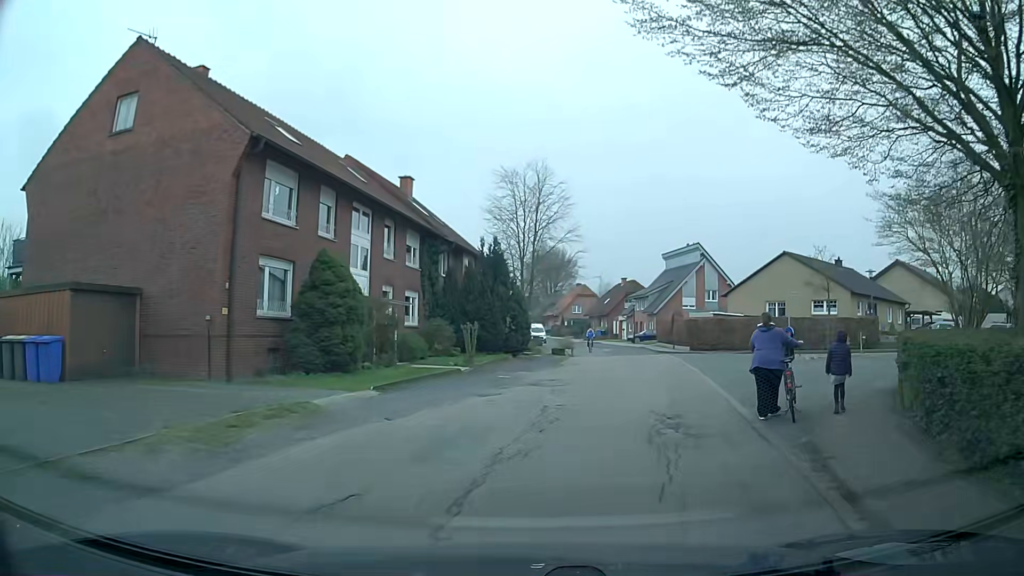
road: residential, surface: asphalt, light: Day
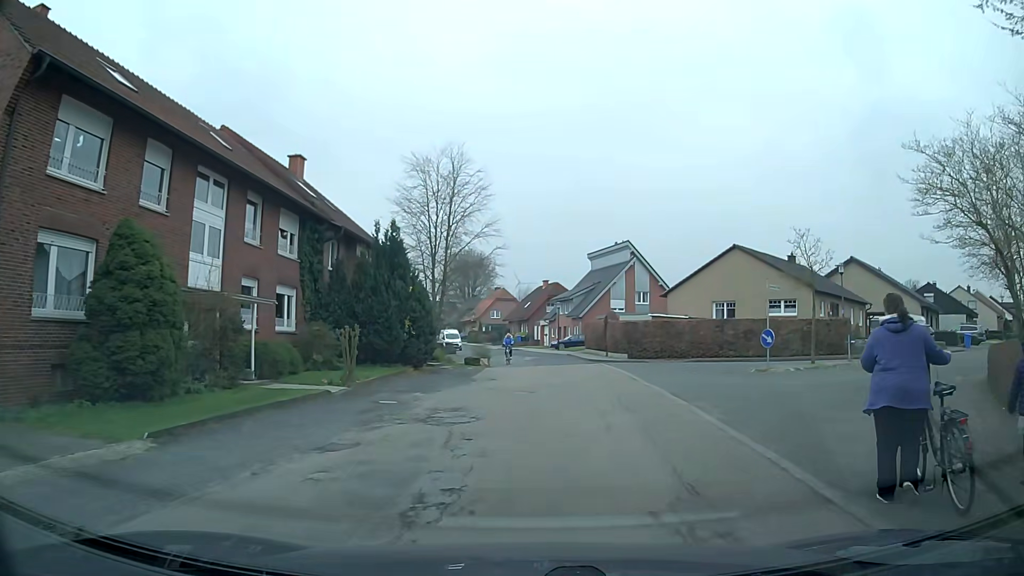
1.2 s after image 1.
(+0.4, +6.6) m; +7°
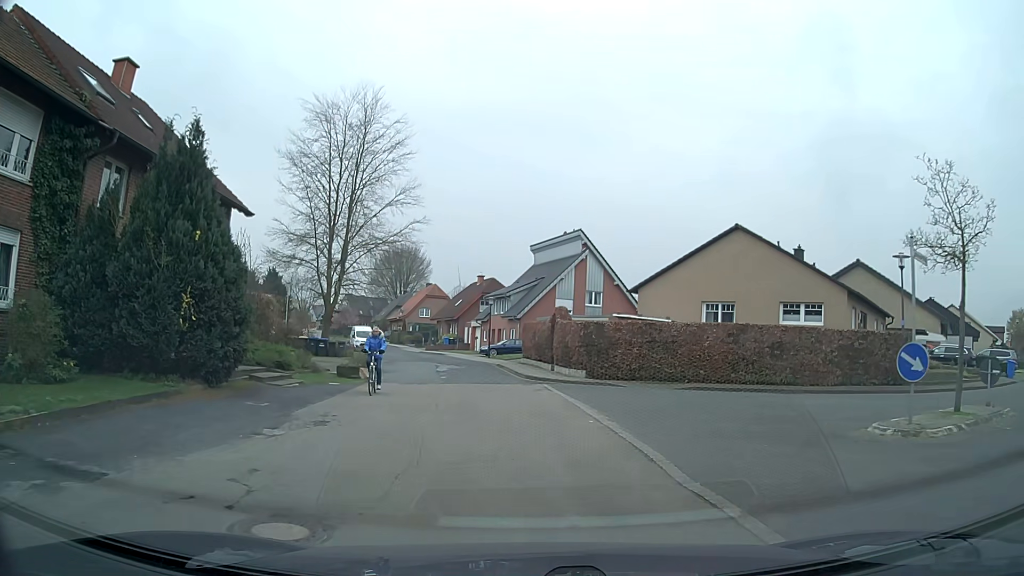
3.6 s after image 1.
(+1.0, +12.9) m; +6°
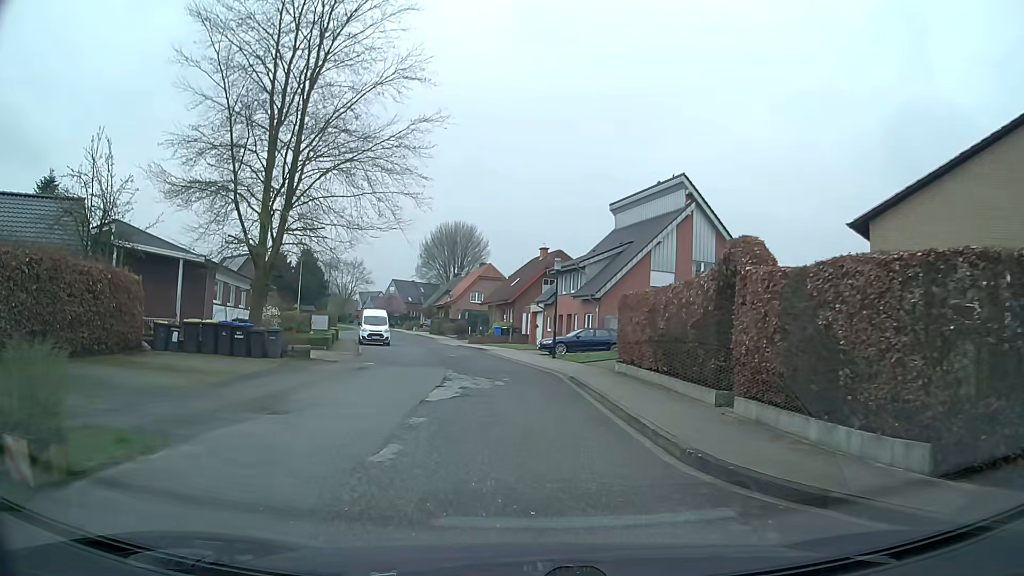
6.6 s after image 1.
(-1.1, +19.3) m; -6°
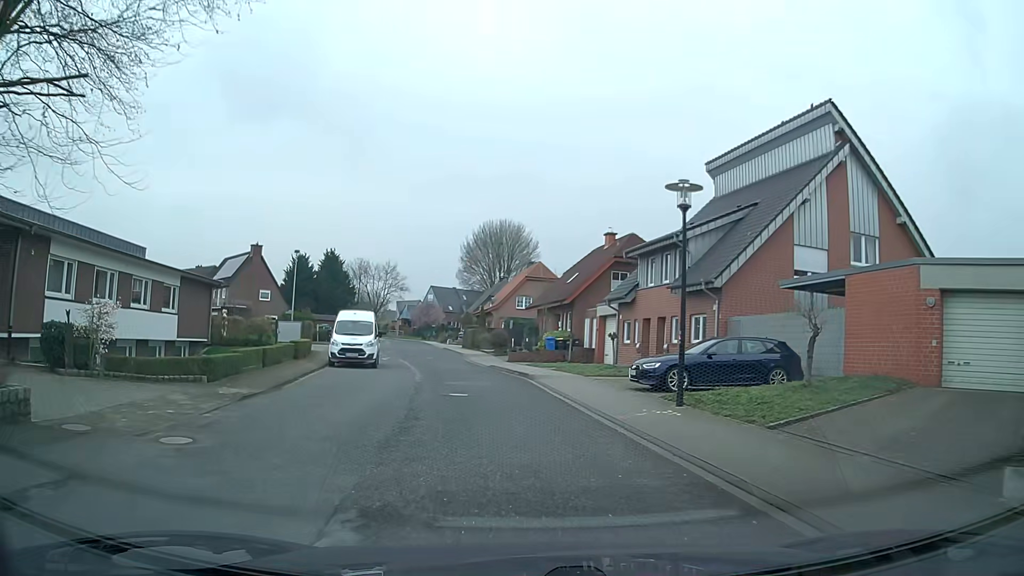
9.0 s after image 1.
(-0.7, +16.9) m; -4°
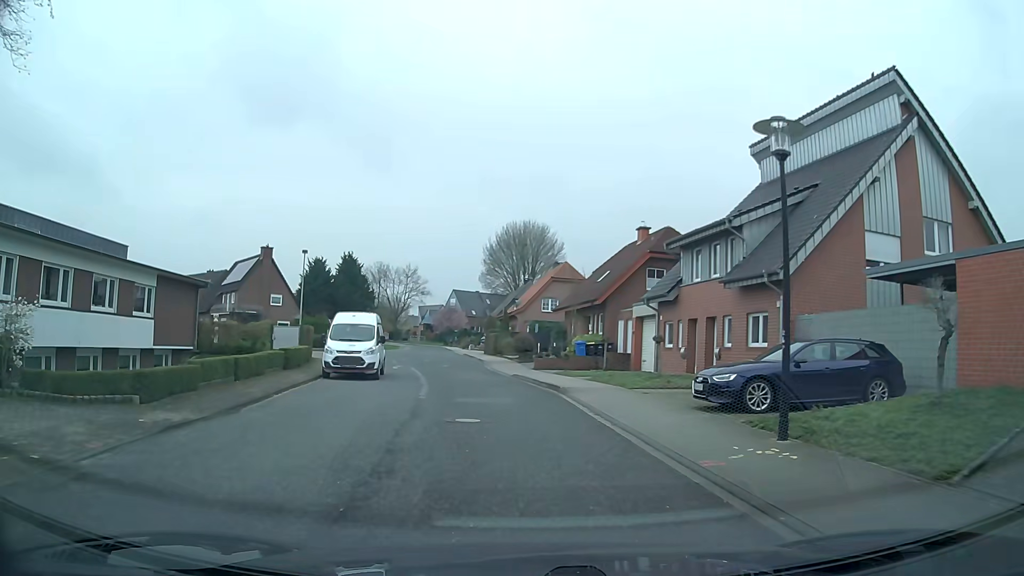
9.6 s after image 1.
(-0.1, +4.2) m; -2°
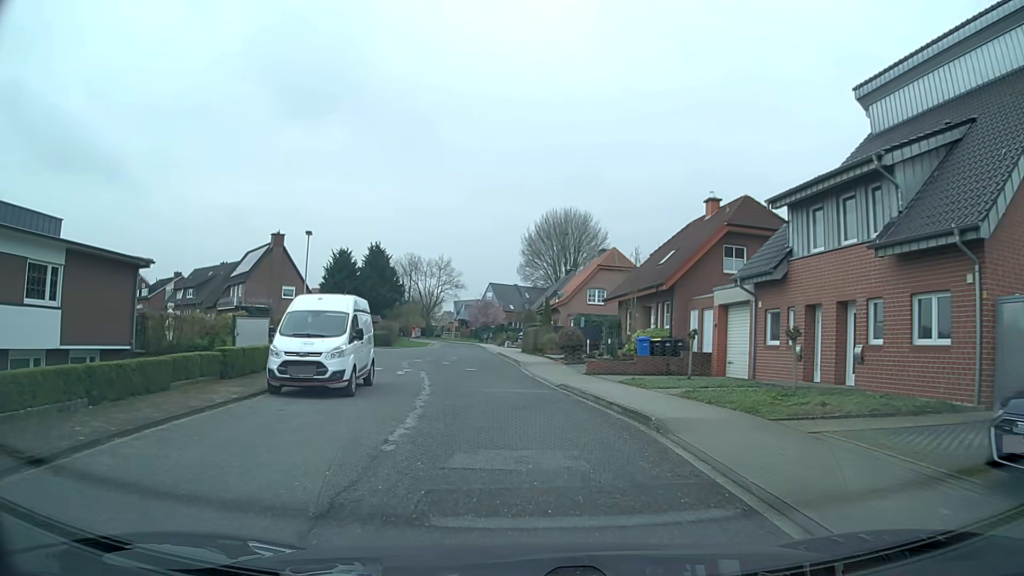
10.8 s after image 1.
(-0.3, +8.5) m; -4°
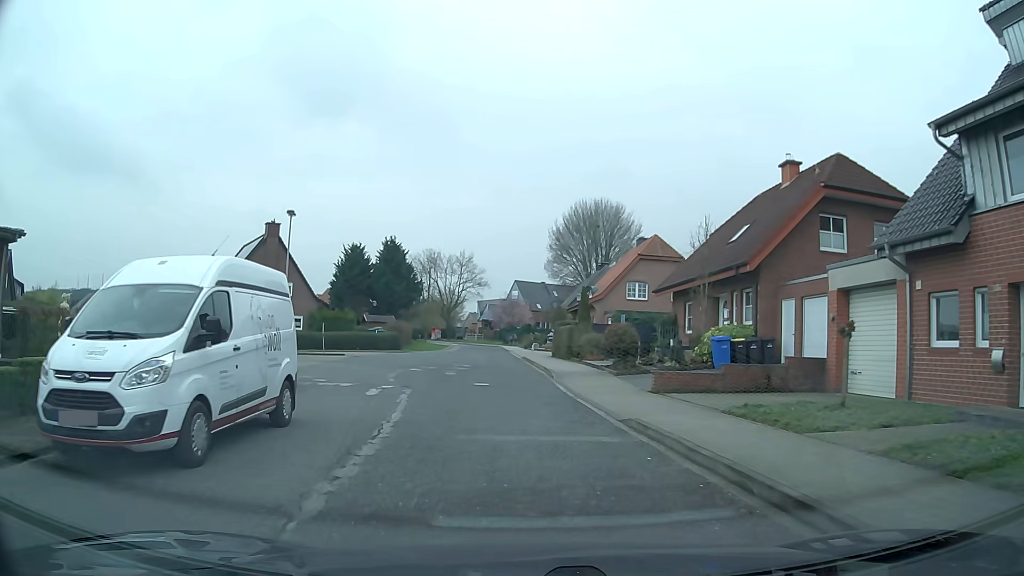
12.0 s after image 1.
(-0.1, +8.6) m; -2°
(0, +10) (-1, +20) (-2, +30) (-2, +40) (-3, +50) (-4, +60) (-4, +70) (-6, +80) (-8, +89) (-12, +99) m
